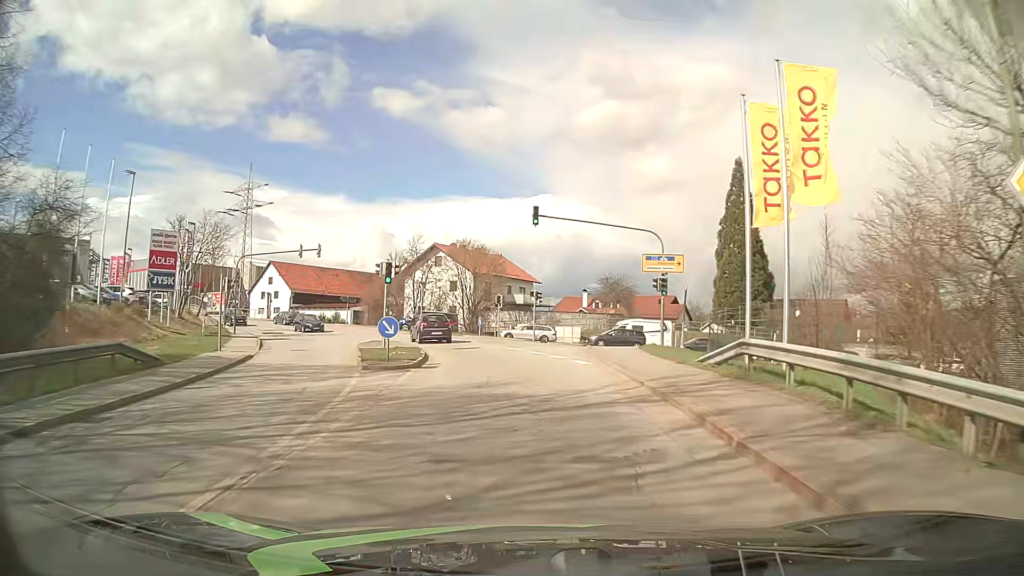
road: tertiary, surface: asphalt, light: Day
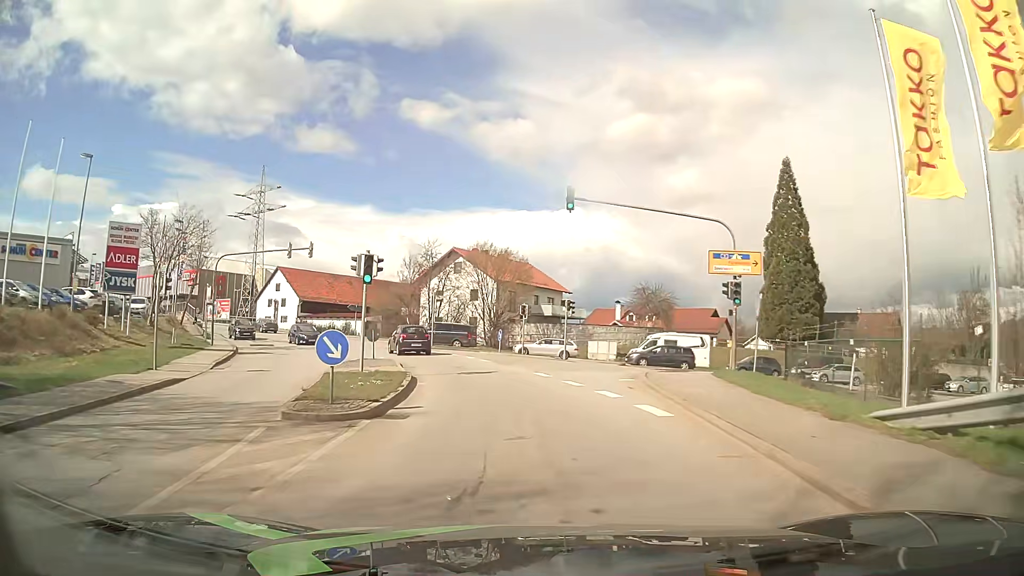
(-0.2, +7.5) m; -4°
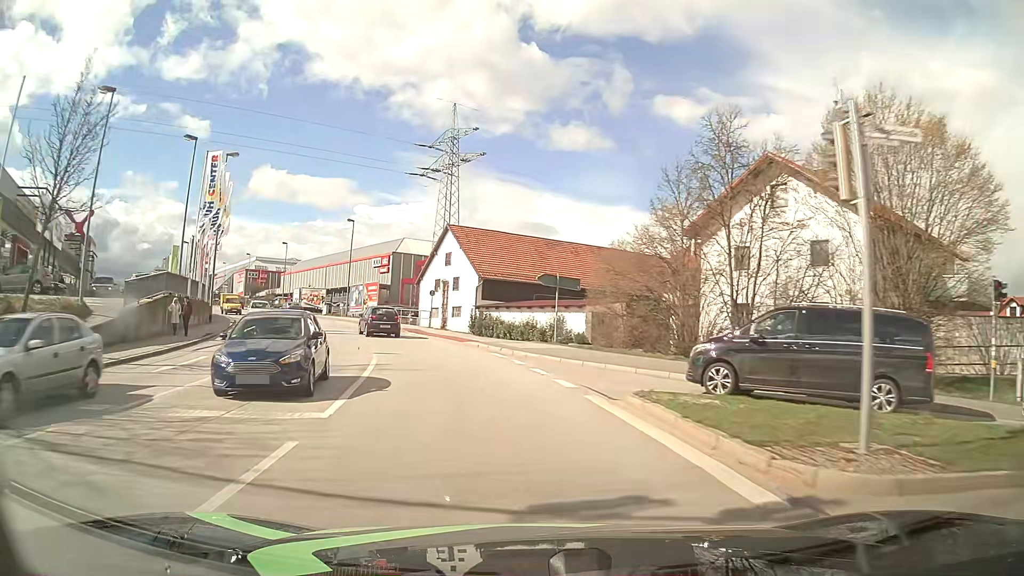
(-6.1, +36.9) m; -21°
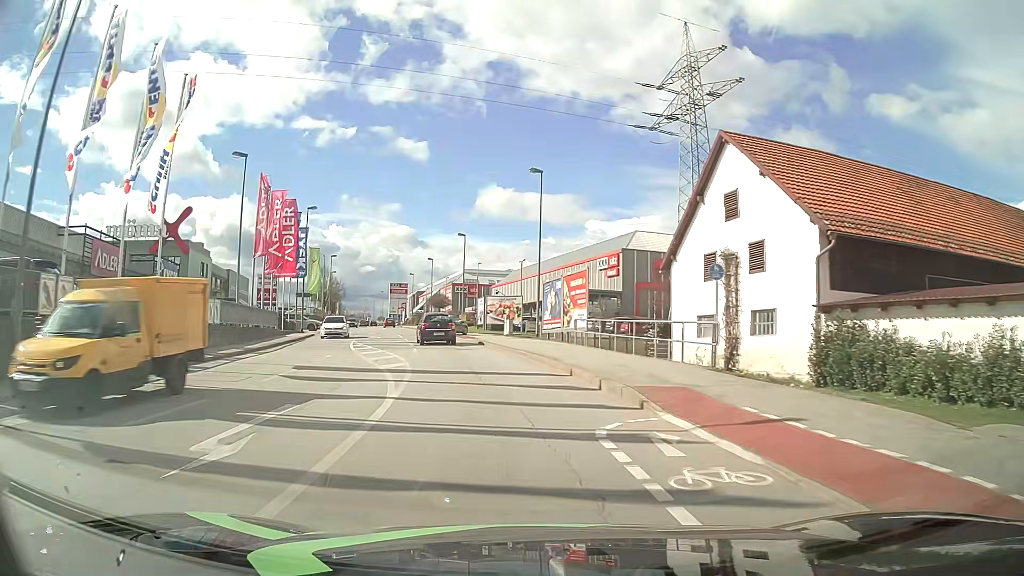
(-5.1, +29.5) m; -20°
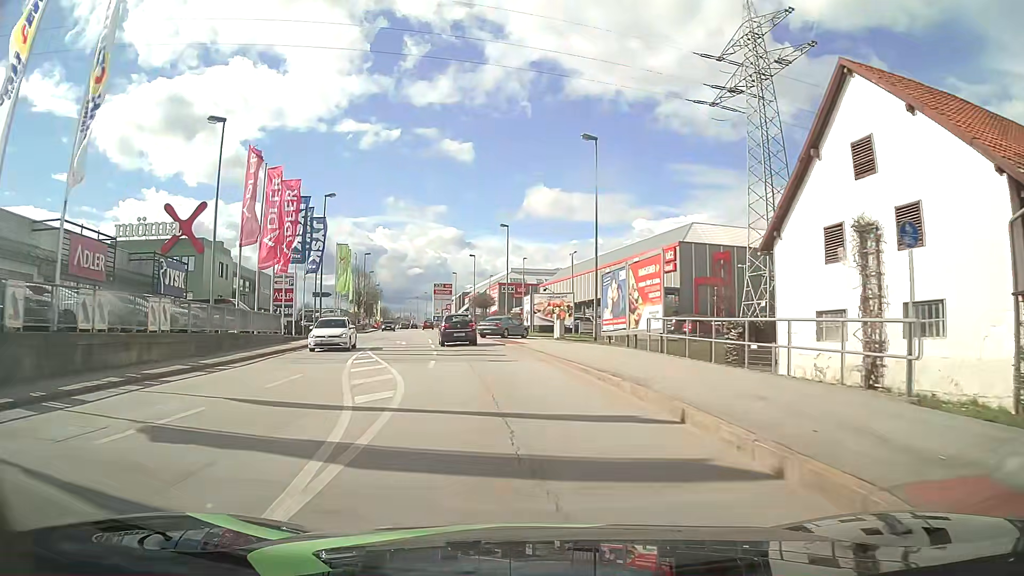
(-0.3, +7.3) m; -4°
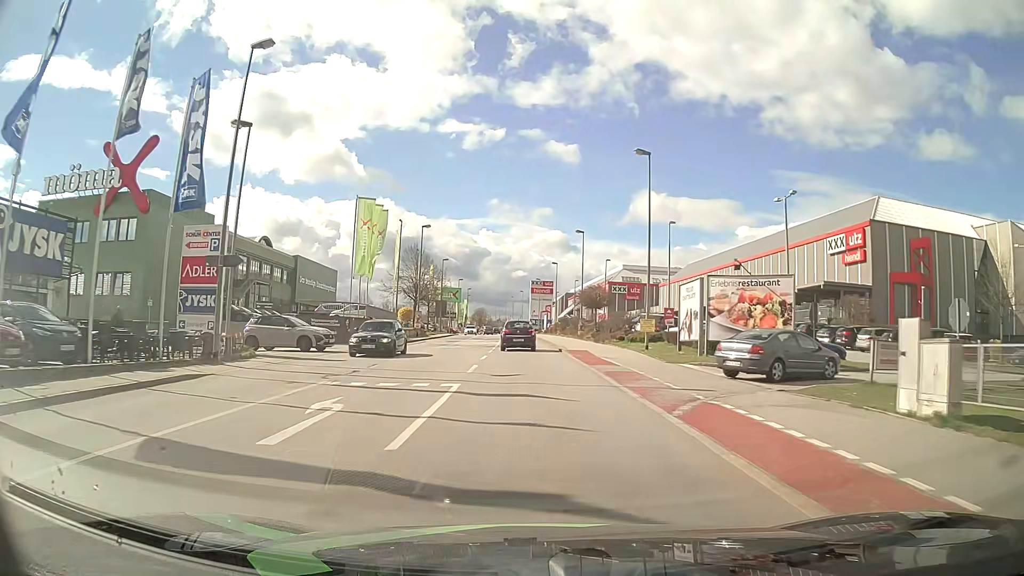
(-2.7, +28.6) m; -9°
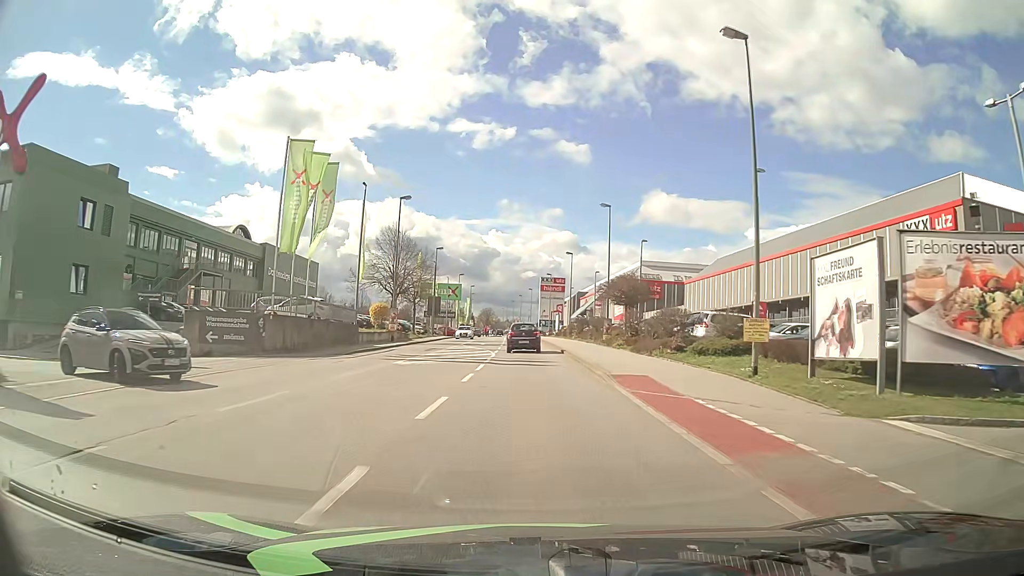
(-0.1, +14.7) m; 0°
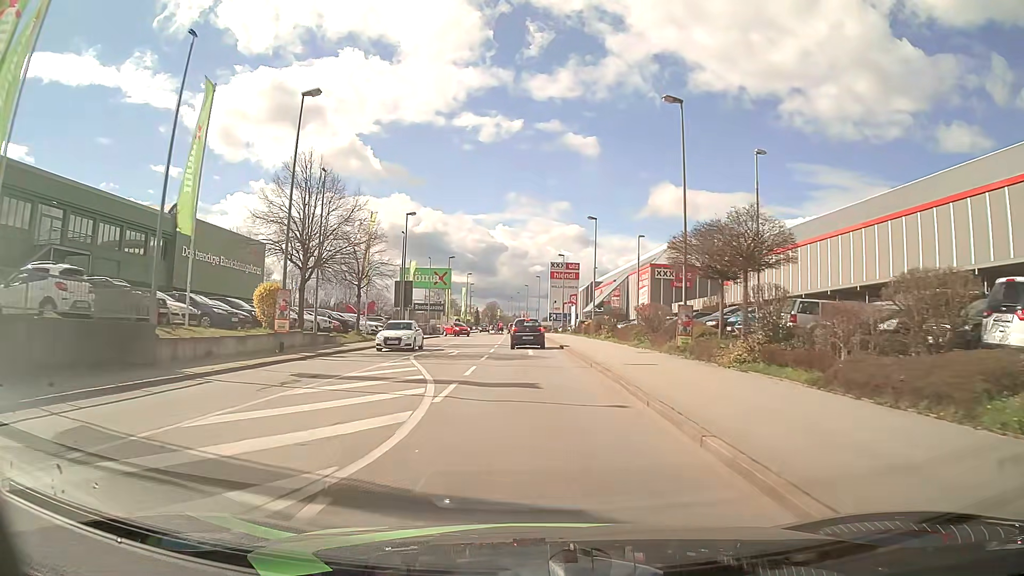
(-0.3, +22.3) m; -1°
(0, +10) (0, +20) (0, +30) (-1, +40) (-1, +50) (-1, +60) (-2, +70) (-2, +80) (-3, +90) (-3, +100) m
